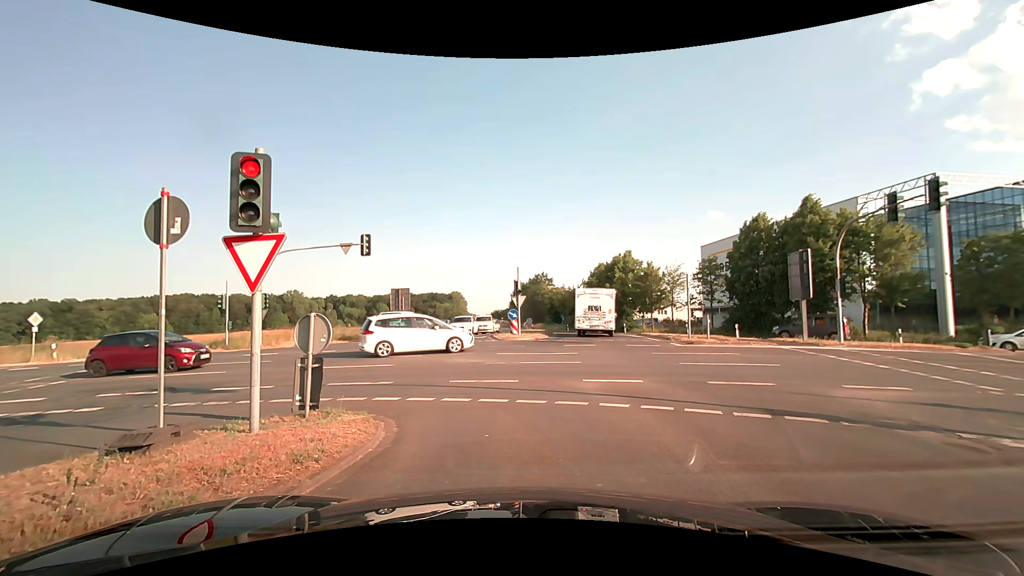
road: secondary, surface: asphalt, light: Day
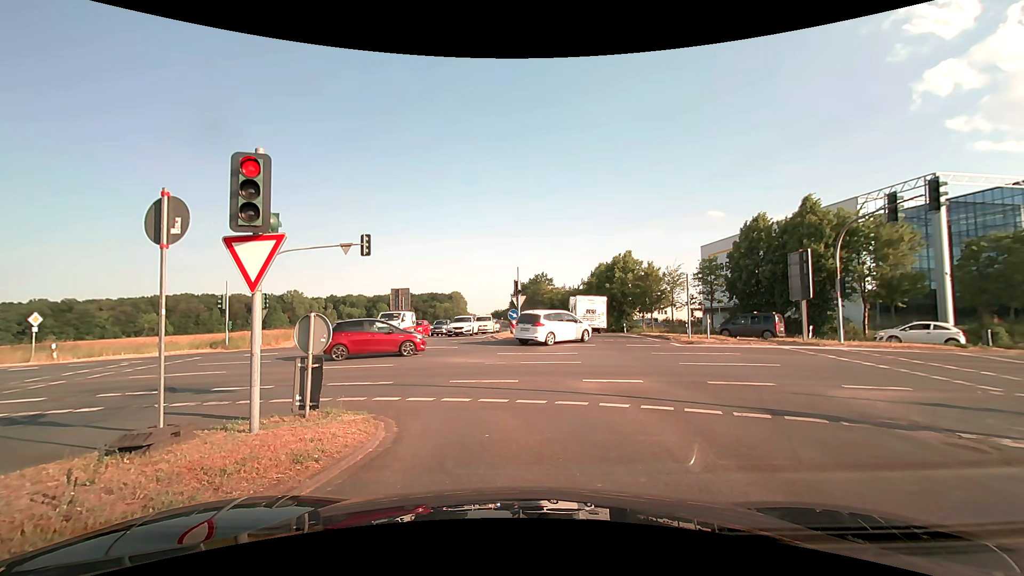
(0.0, 0.0) m; 0°
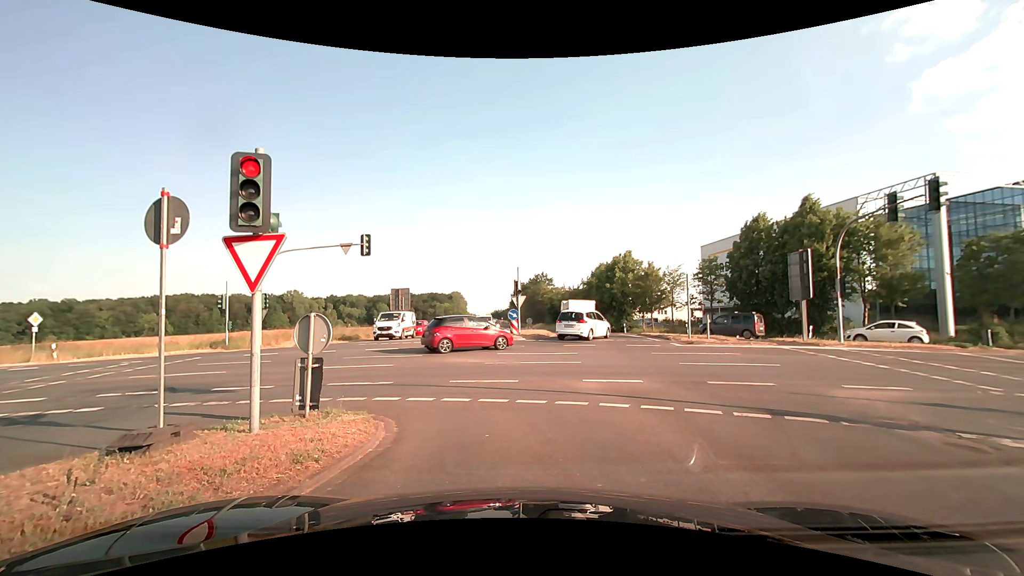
(0.0, 0.0) m; 0°
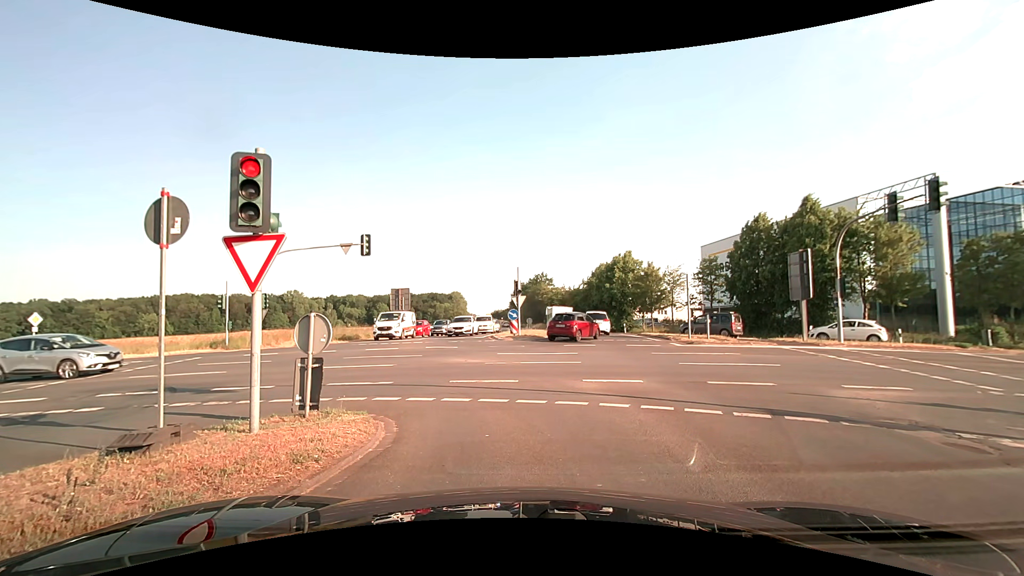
(0.0, 0.0) m; 0°
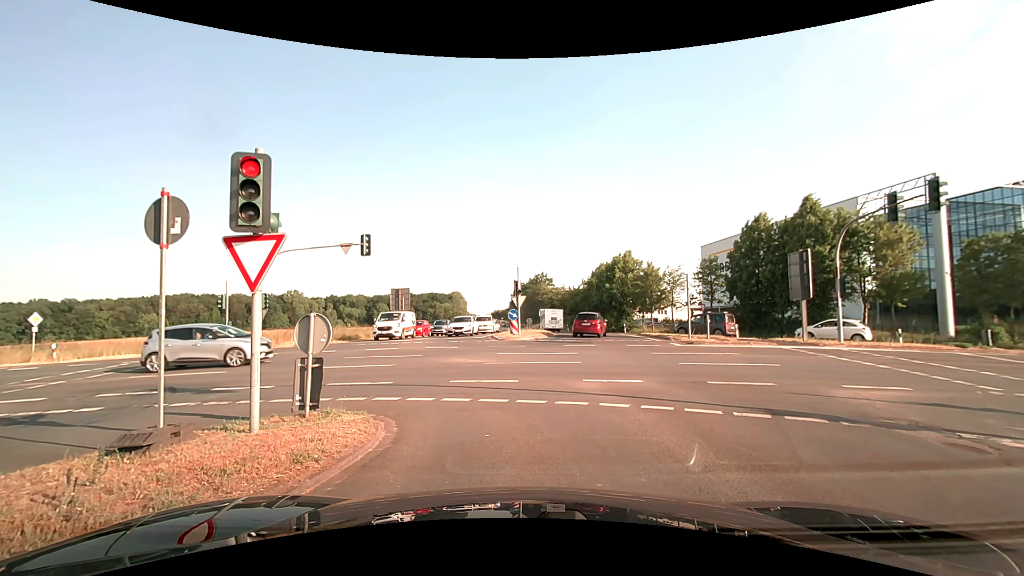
(0.0, 0.0) m; 0°
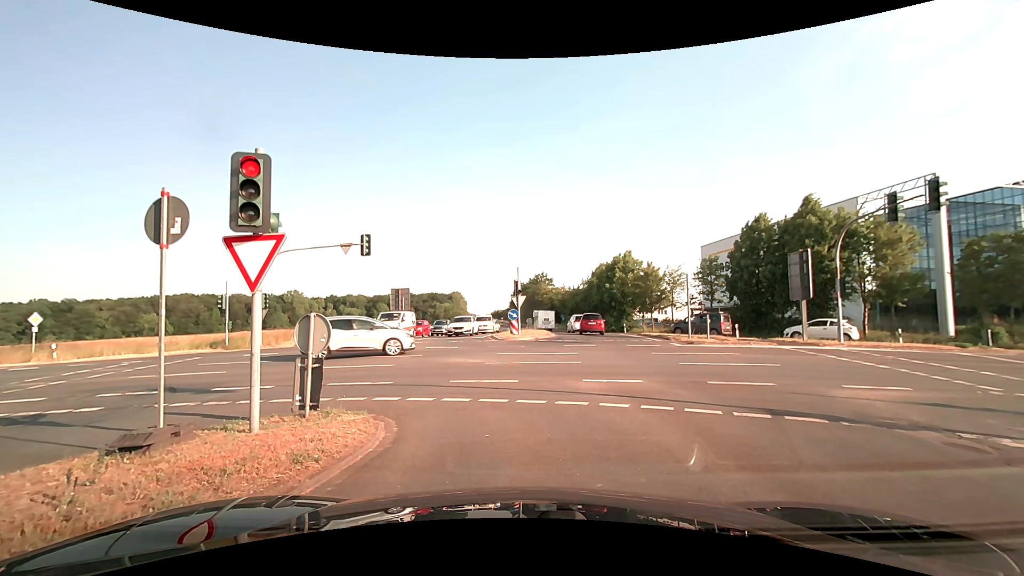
(0.0, 0.0) m; 0°
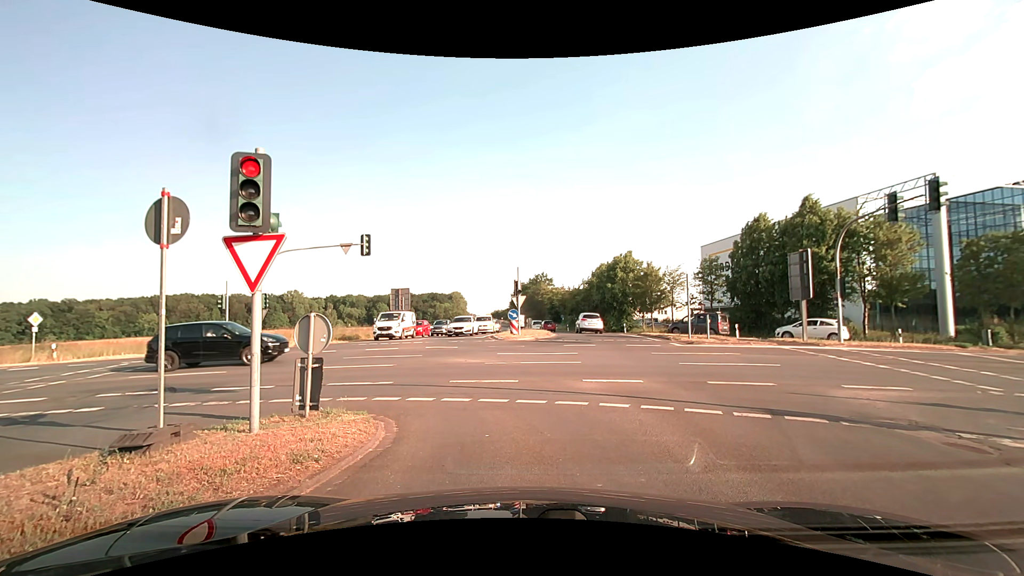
(0.0, 0.0) m; 0°
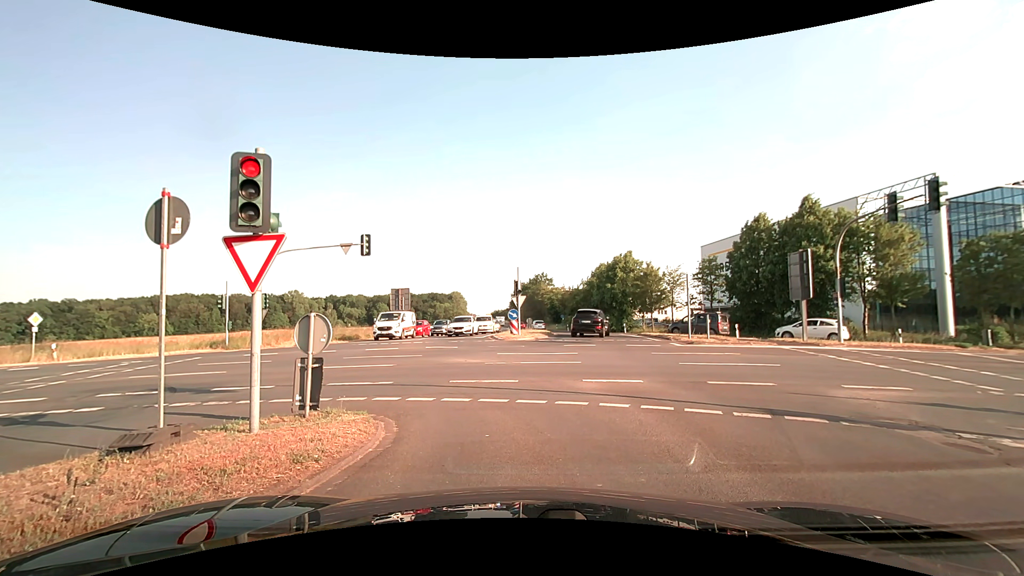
(0.0, 0.0) m; 0°
(0, +10) (-5, +19) (-13, +24) (-23, +26) (-33, +26) (-43, +27) (-53, +28) (-63, +28) (-73, +29) (-83, +29) m
